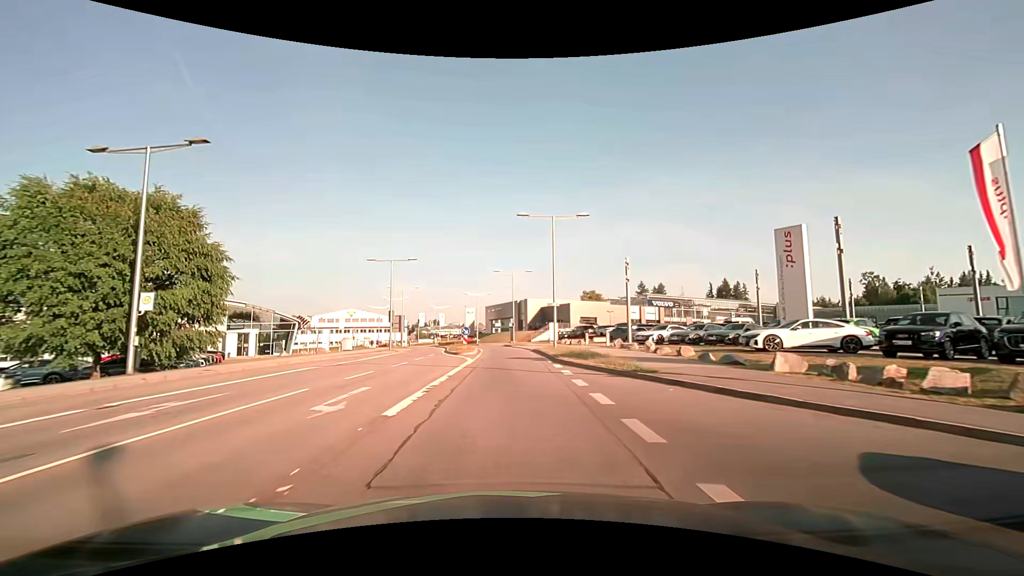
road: secondary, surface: asphalt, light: Day
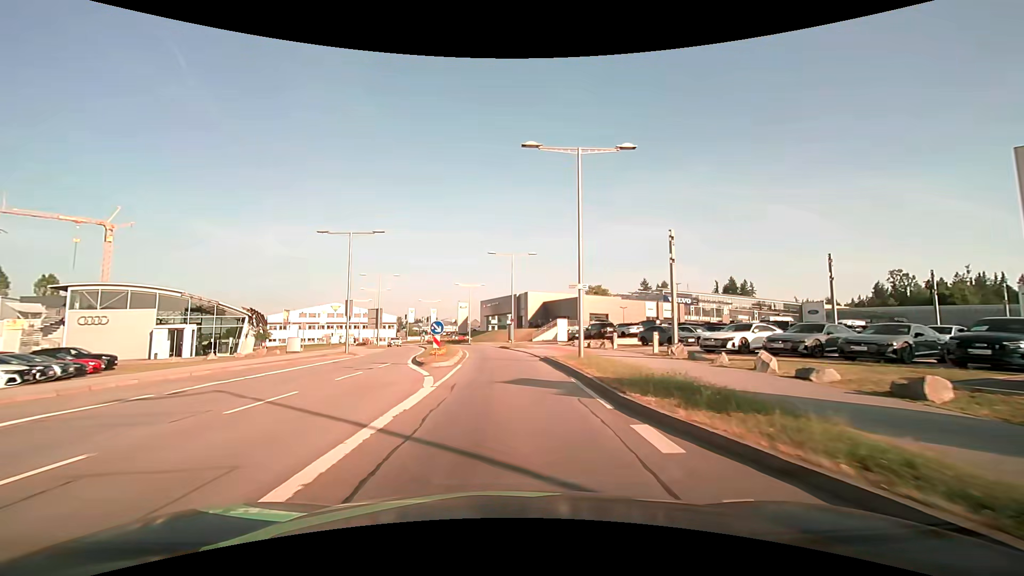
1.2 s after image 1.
(0.0, +12.6) m; 0°
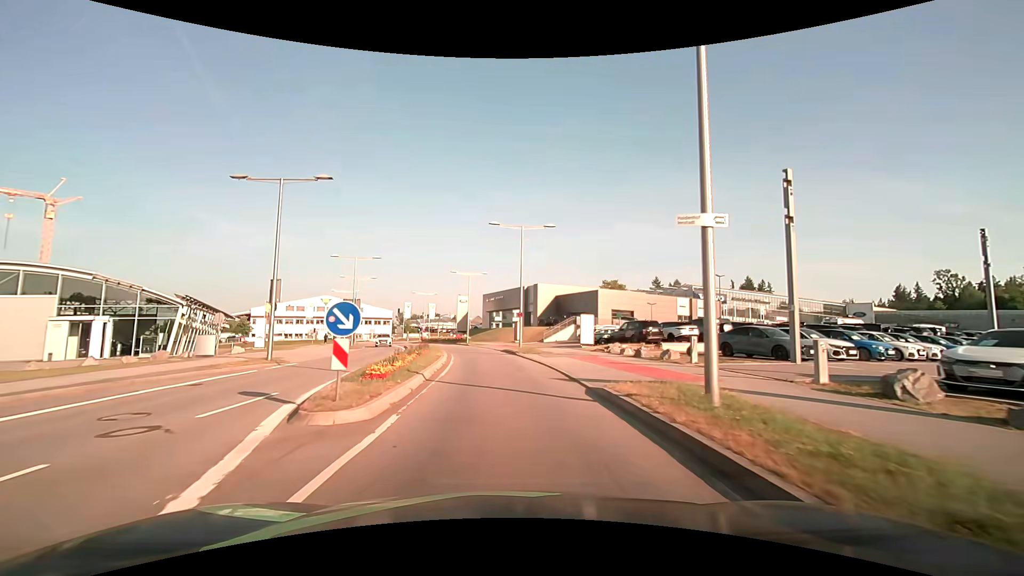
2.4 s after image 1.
(0.0, +12.7) m; -1°
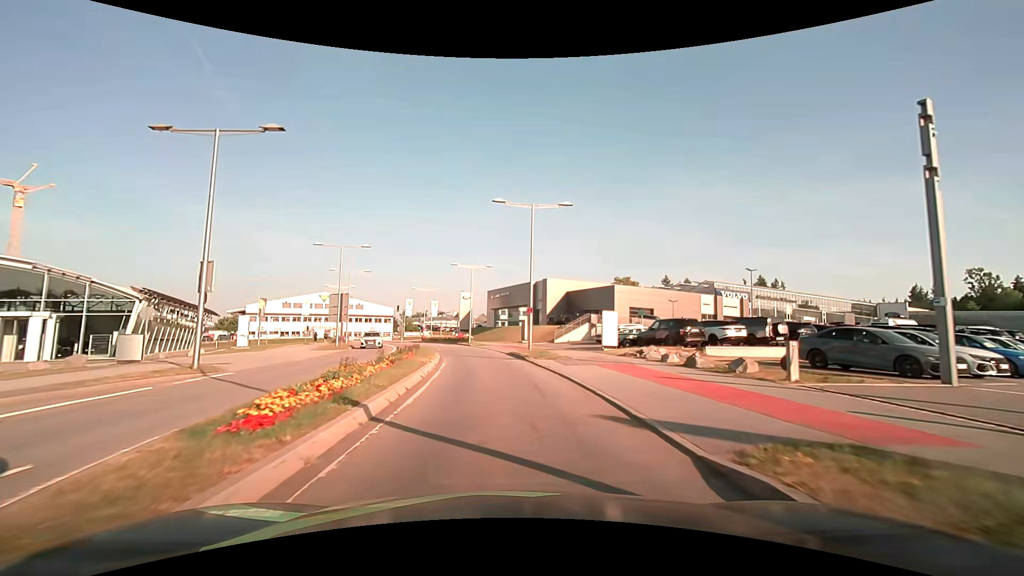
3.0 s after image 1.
(0.0, +6.2) m; 0°
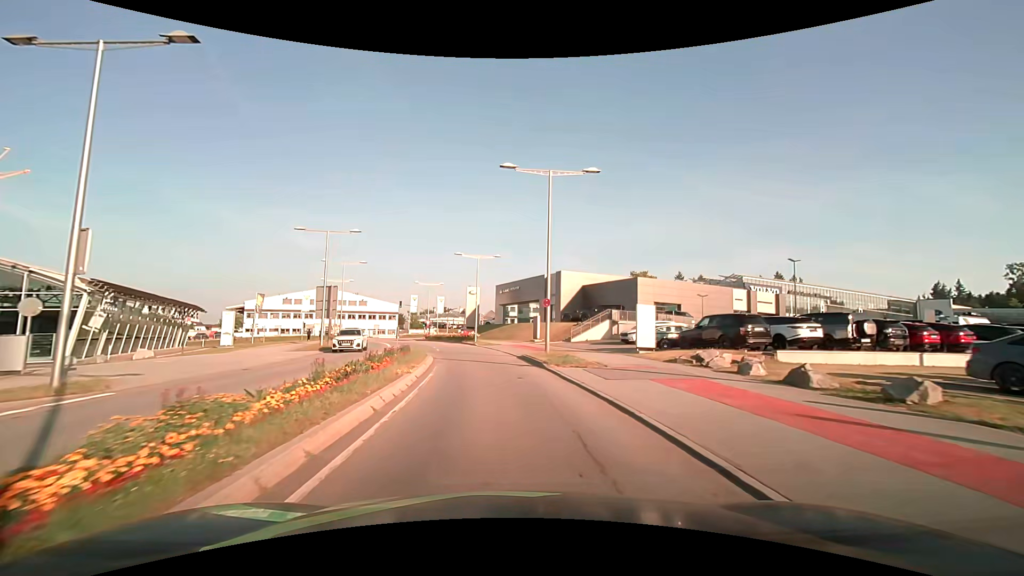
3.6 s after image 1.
(-0.1, +6.0) m; -1°
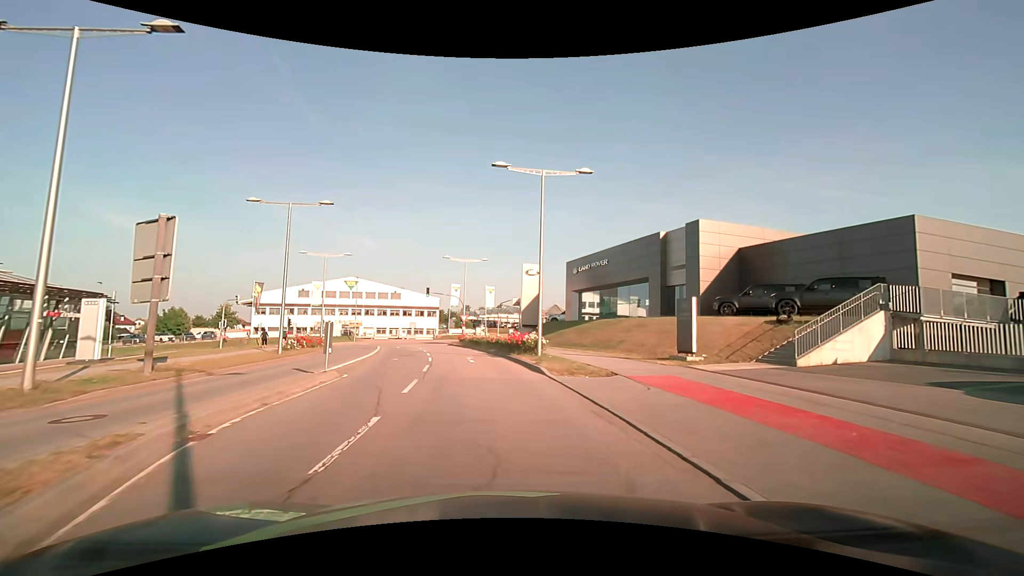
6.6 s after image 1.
(-1.8, +27.9) m; -7°
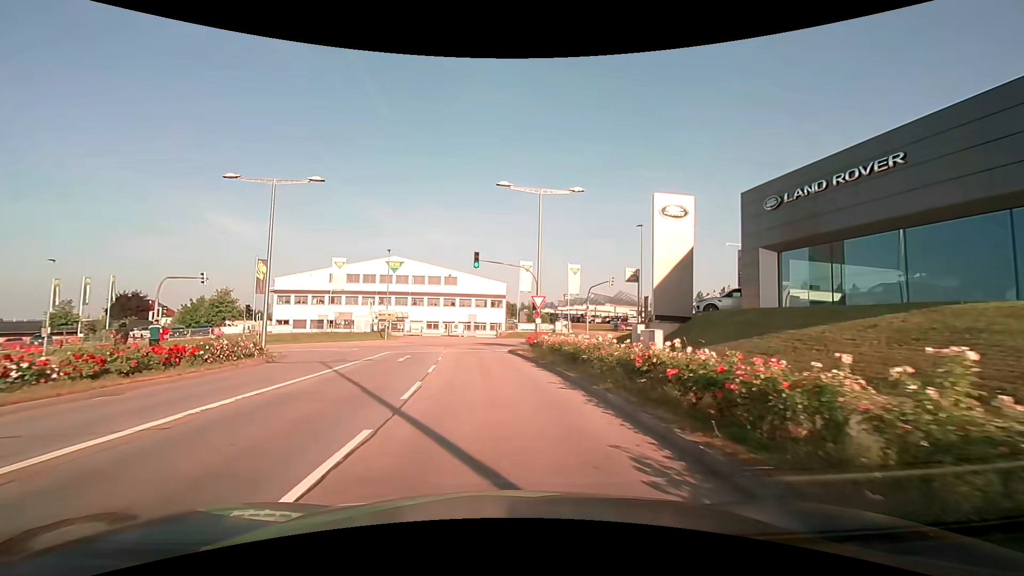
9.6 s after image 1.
(-1.9, +25.4) m; -8°
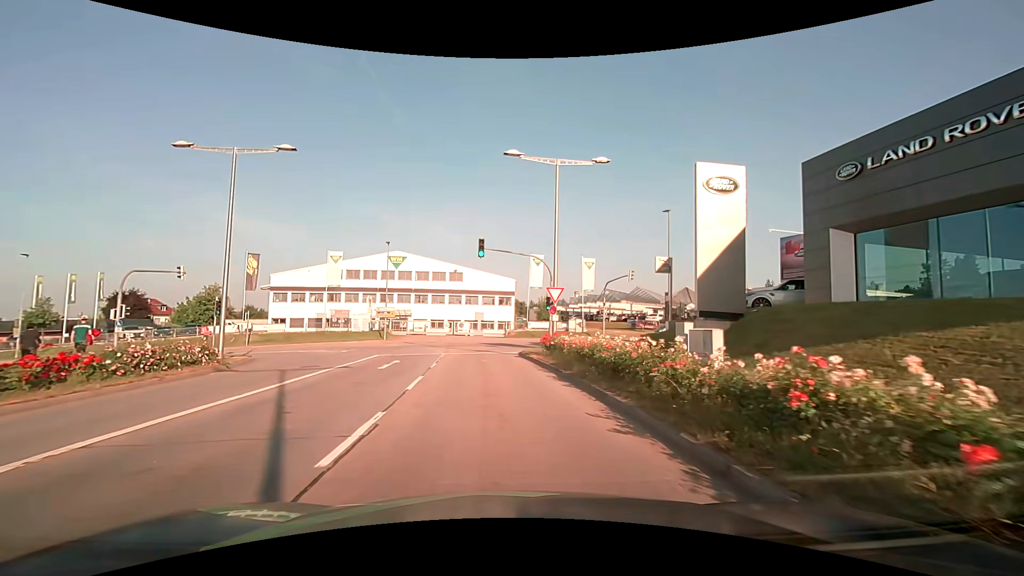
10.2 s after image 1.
(-0.1, +4.6) m; -2°
